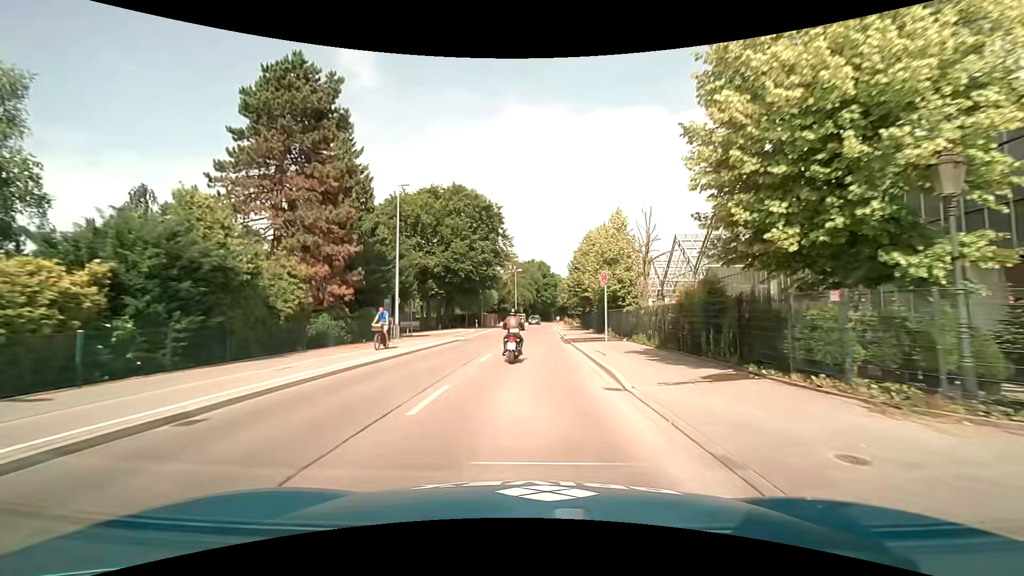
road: tertiary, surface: asphalt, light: Day
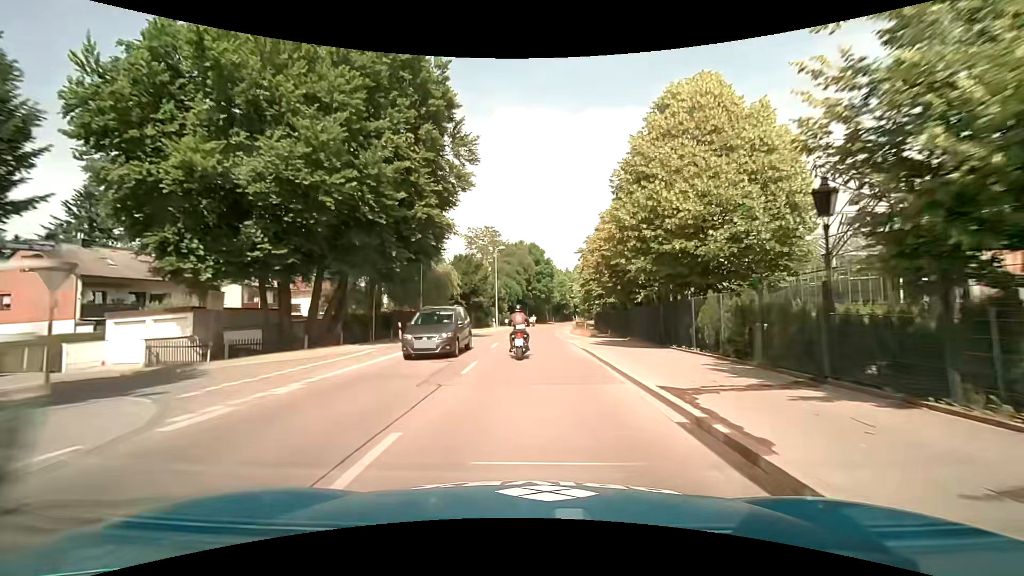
(+0.2, +31.3) m; +2°
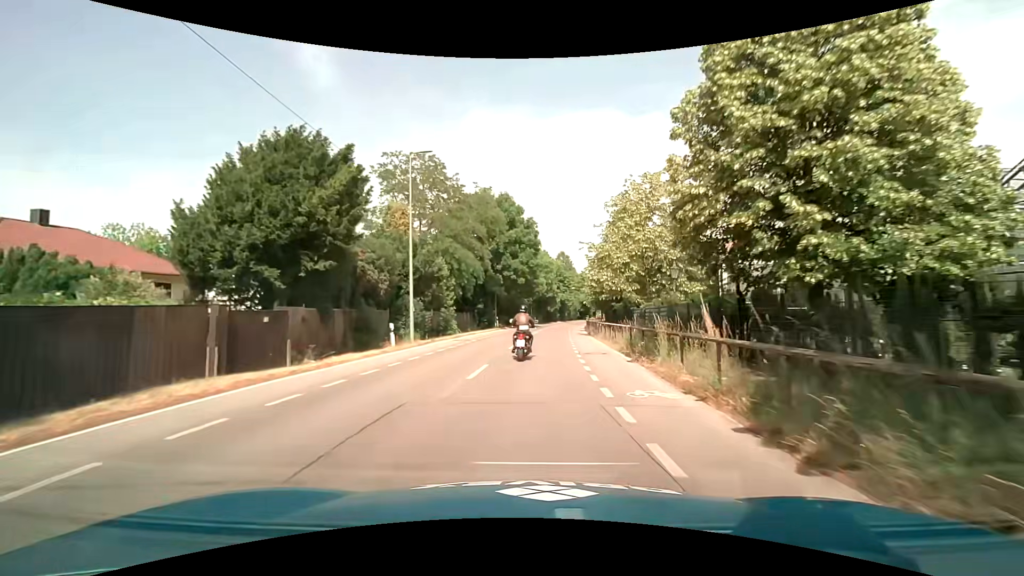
(+0.2, +38.2) m; +2°
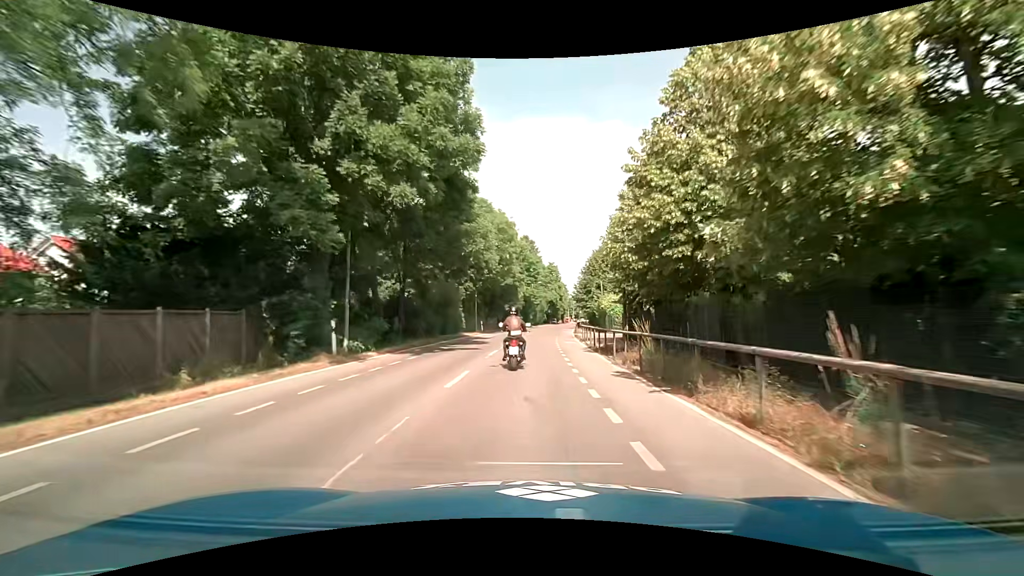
(+1.8, +38.1) m; +5°
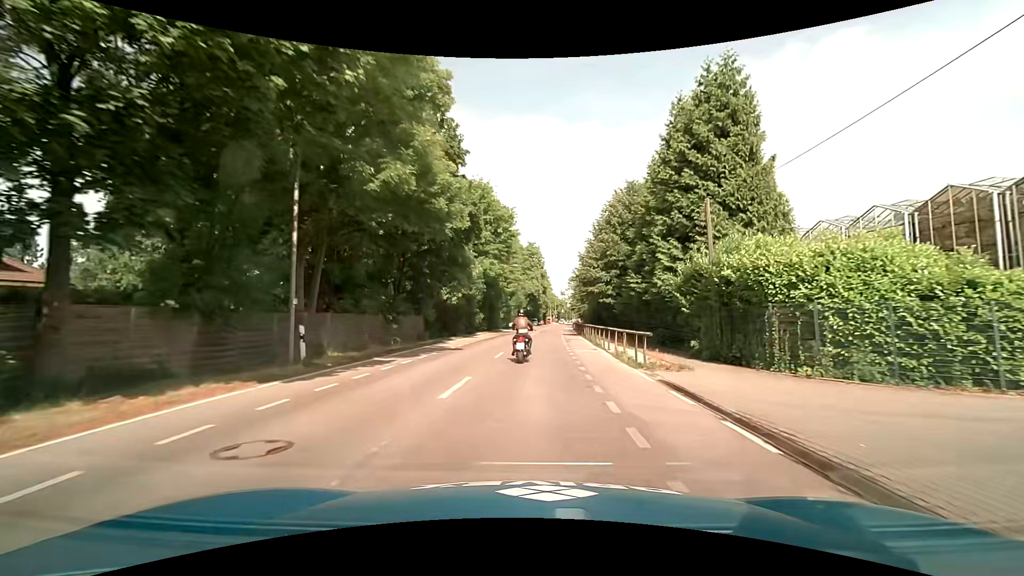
(+0.9, +37.6) m; +3°
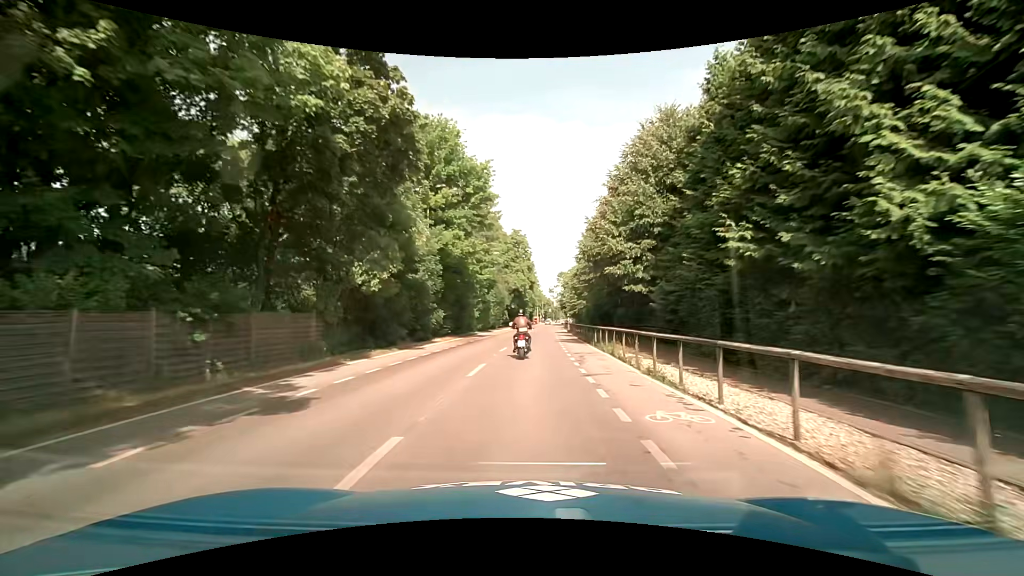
(0.0, +14.8) m; +1°
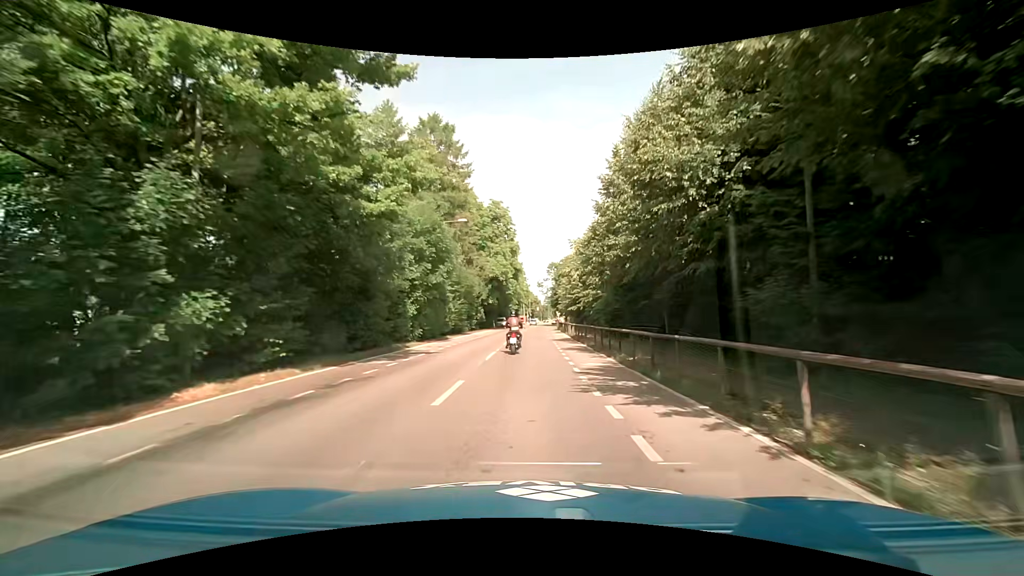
(+0.5, +22.0) m; +2°
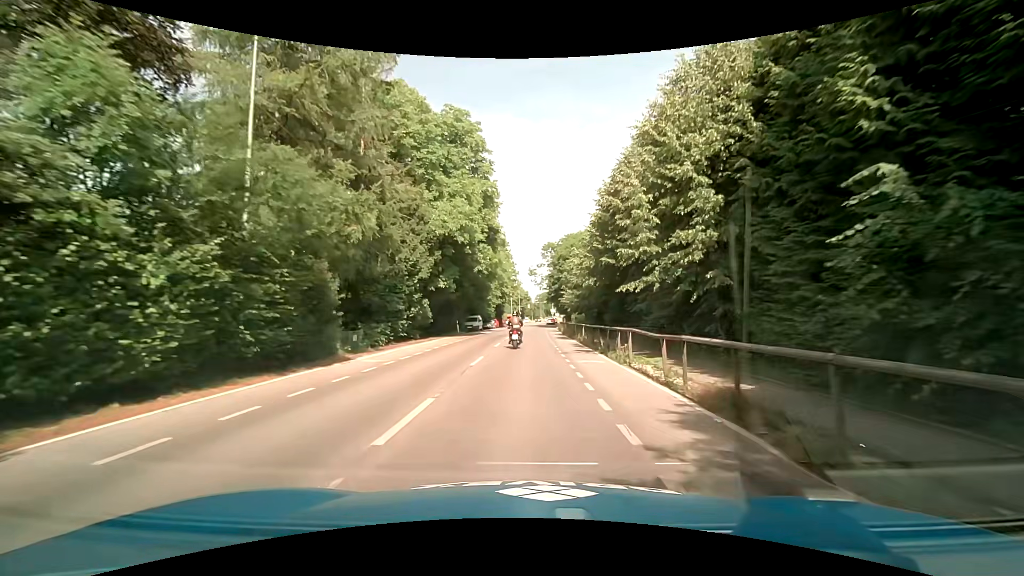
(+0.6, +29.8) m; +1°
(0, +10) (0, +20) (+1, +30) (+1, +40) (+1, +50) (+1, +60) (+2, +70) (+2, +80) (+3, +90) (+4, +100) m
